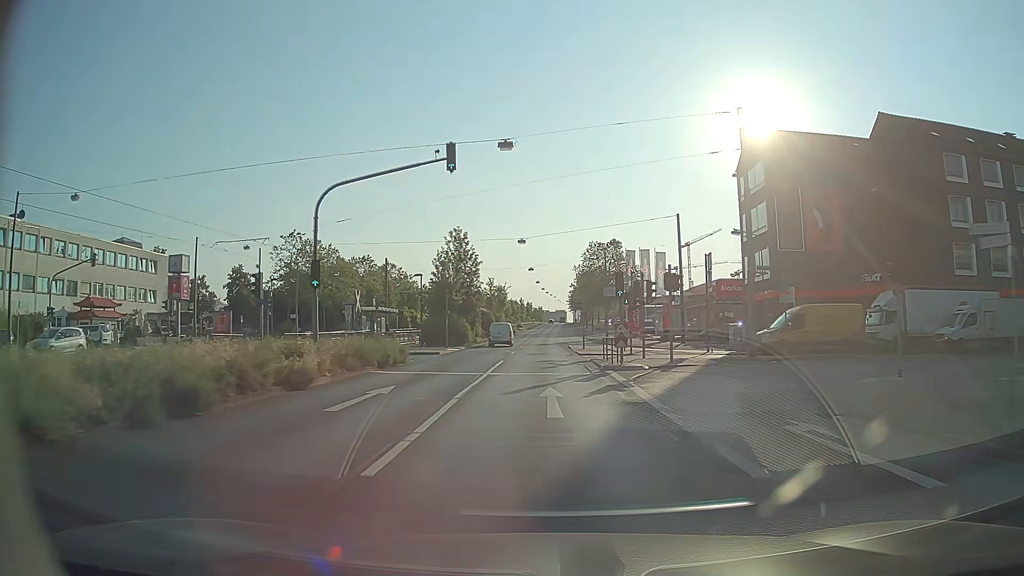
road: primary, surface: asphalt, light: Day
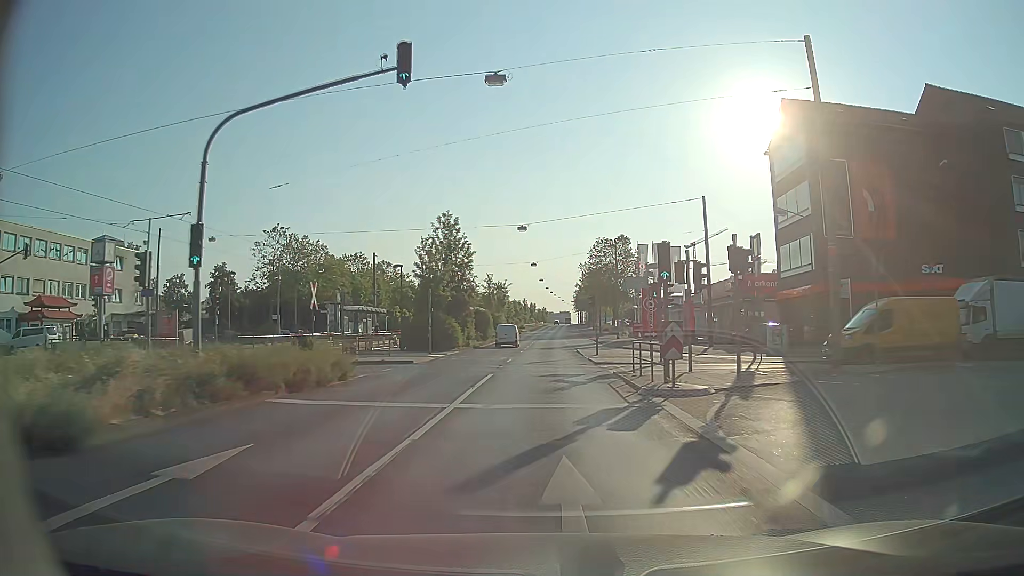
(0.0, +8.1) m; 0°
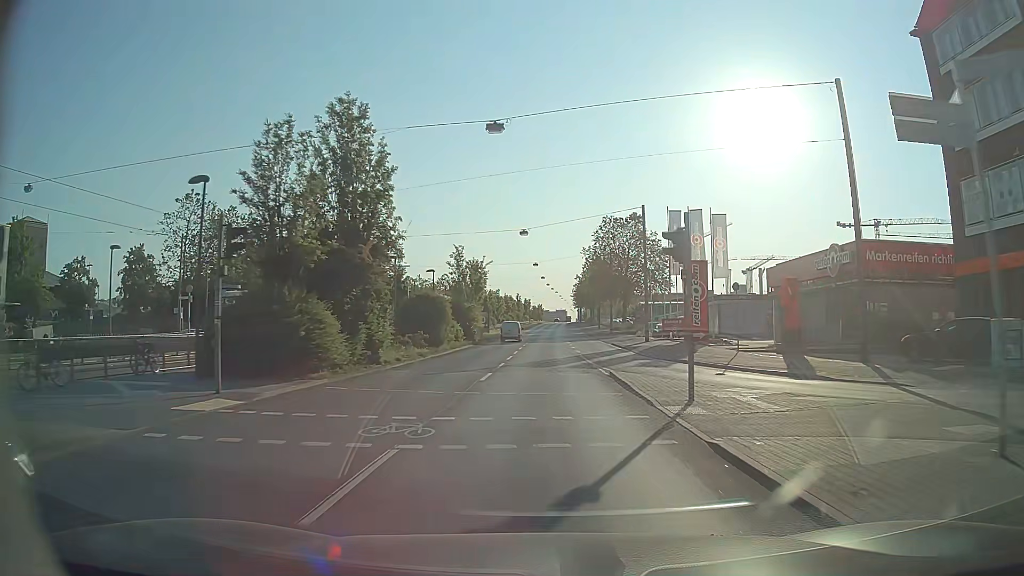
(0.0, +24.2) m; 0°
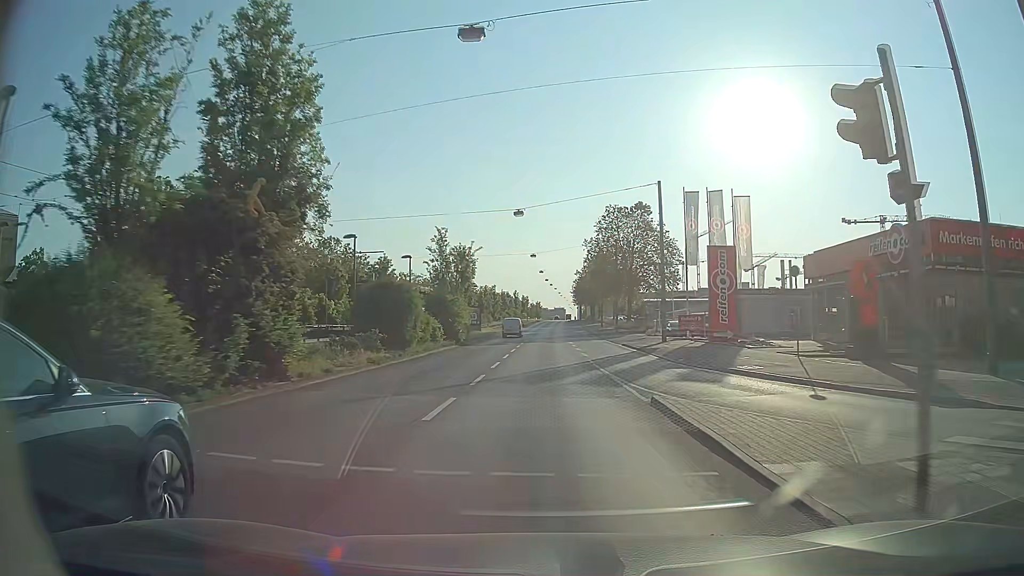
(0.0, +8.1) m; 0°
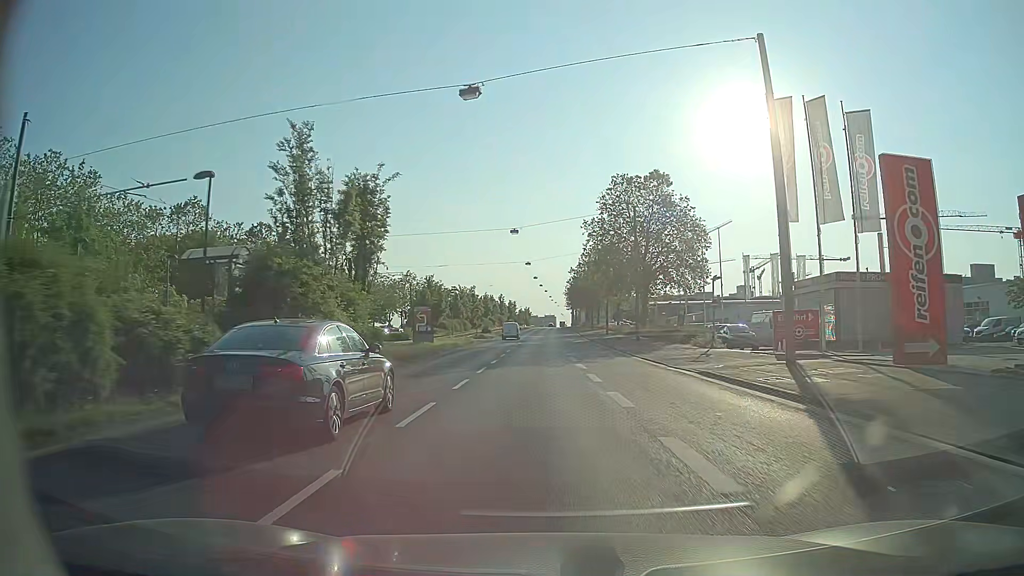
(+0.3, +24.4) m; +1°
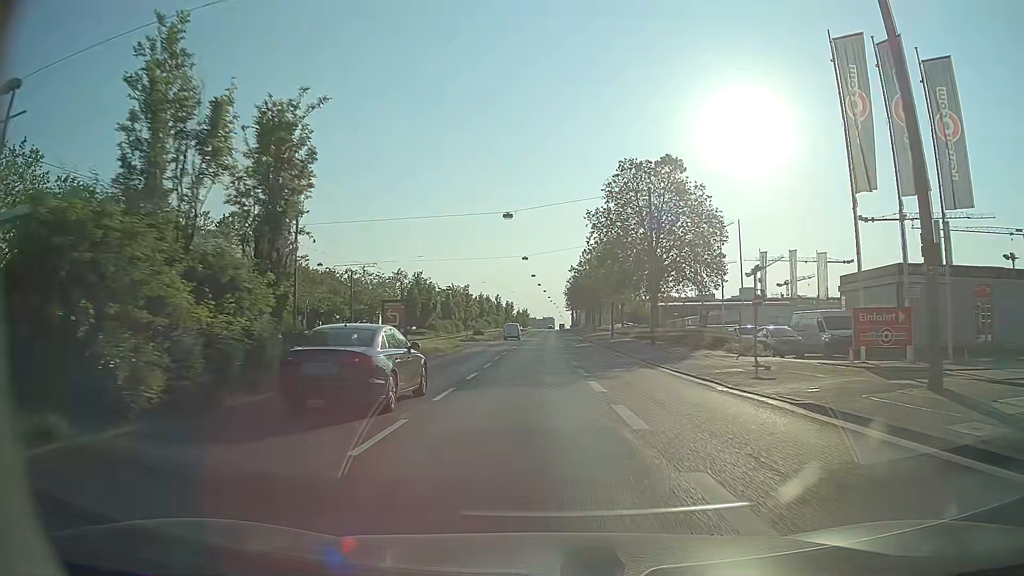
(0.0, +8.2) m; 0°
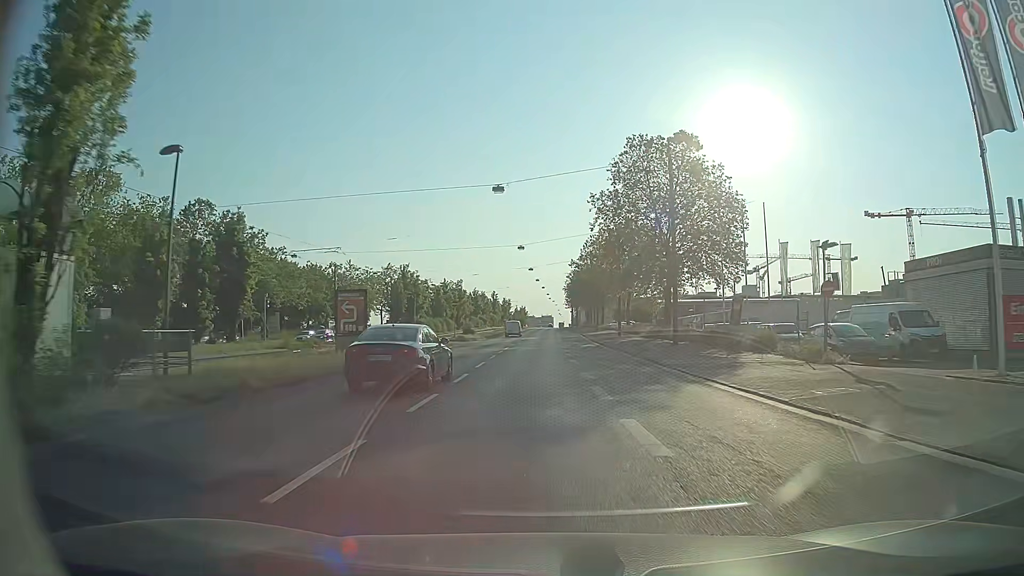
(0.0, +8.2) m; 0°
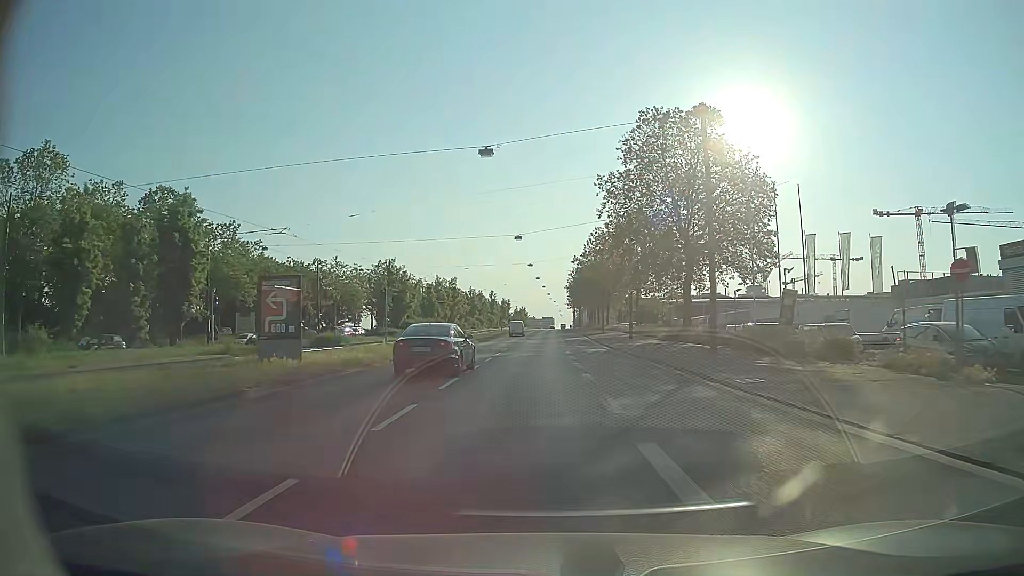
(0.0, +8.2) m; 0°
(0, +10) (0, +20) (0, +30) (0, +40) (0, +50) (0, +60) (+1, +70) (+1, +80) (+1, +90) (+1, +100) m
